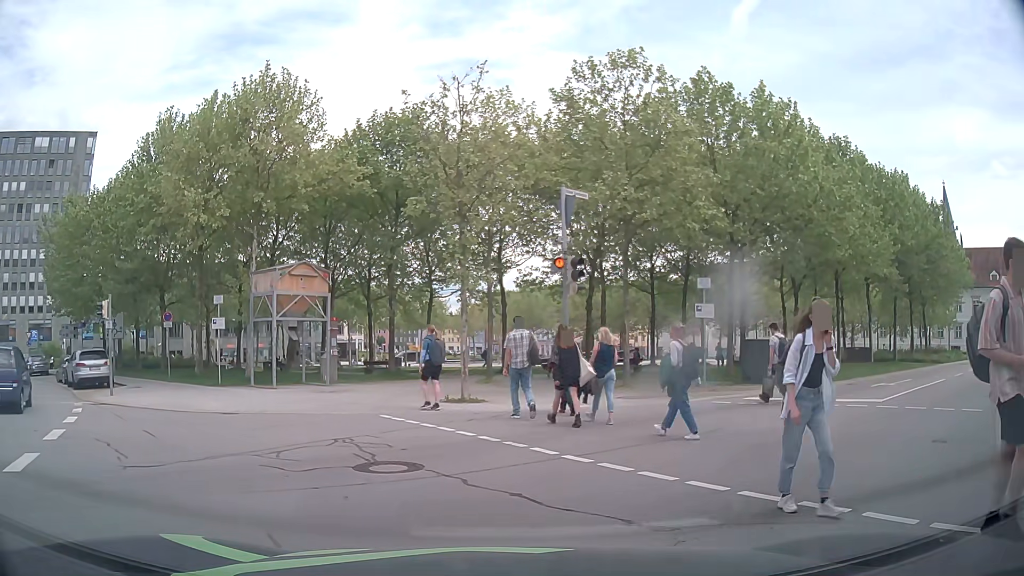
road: tertiary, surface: asphalt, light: Day
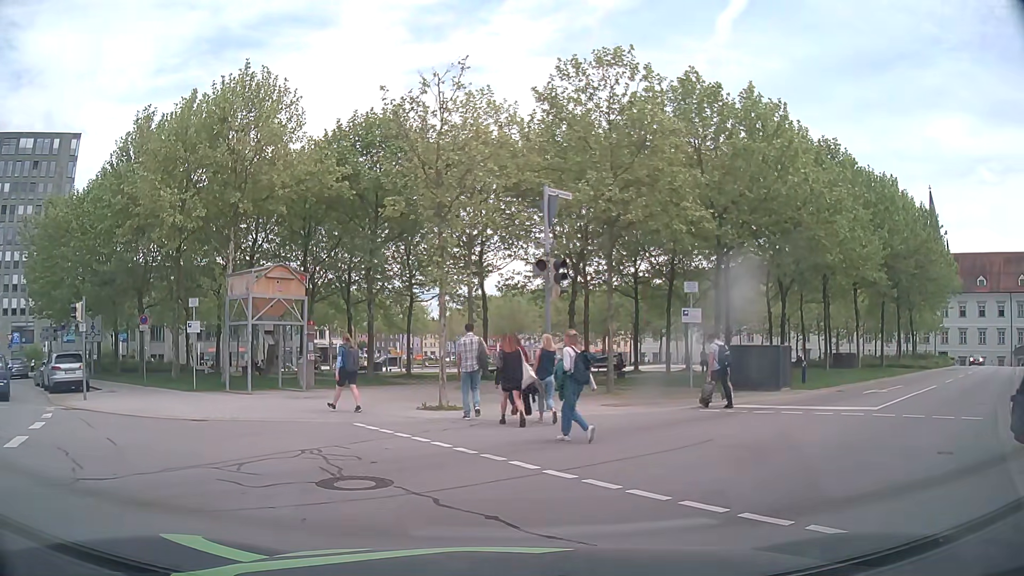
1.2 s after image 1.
(0.0, +0.6) m; 0°
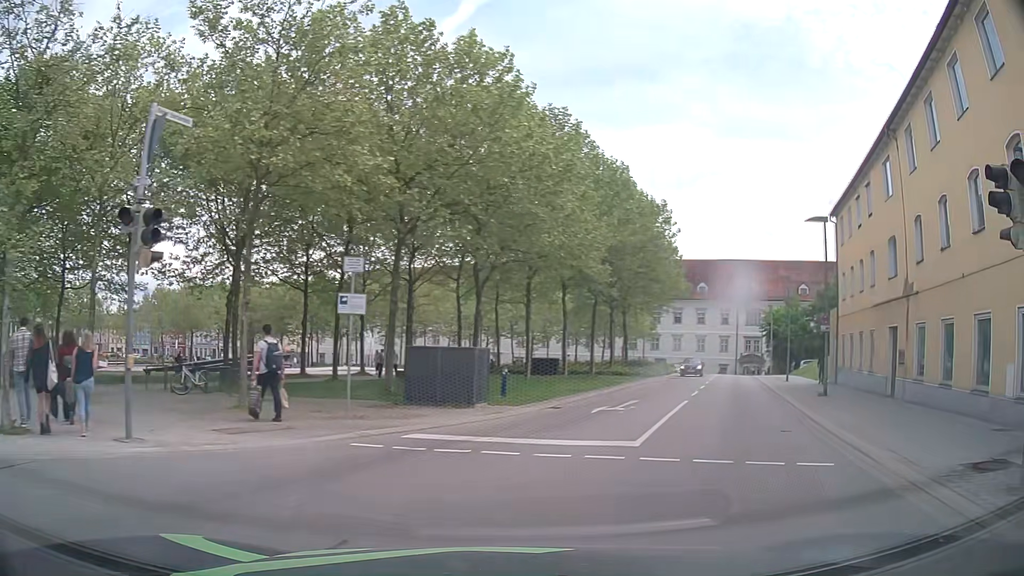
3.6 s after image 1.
(+1.1, +5.5) m; +28°
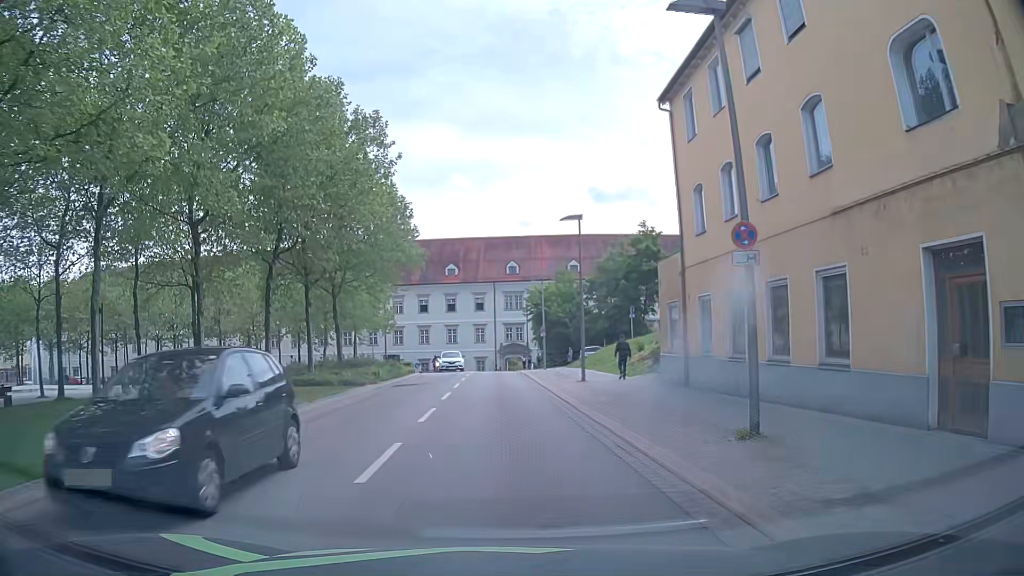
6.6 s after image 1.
(+4.9, +16.0) m; +20°
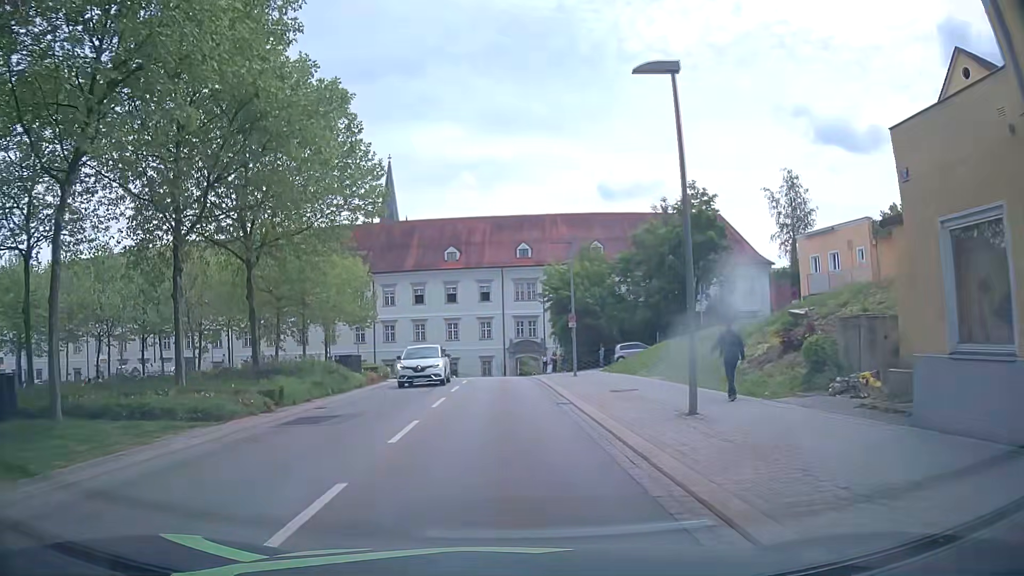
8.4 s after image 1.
(0.0, +15.4) m; 0°
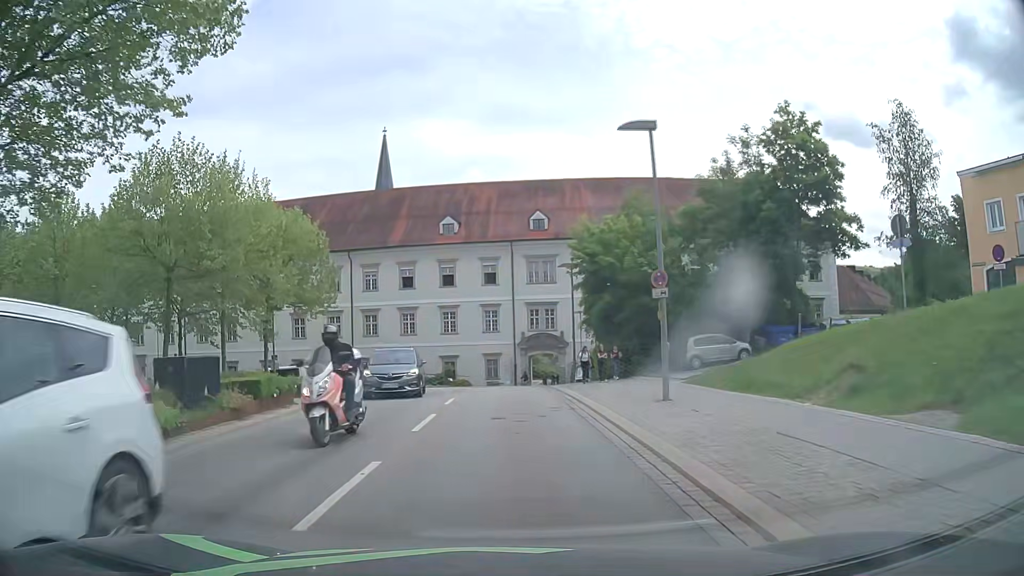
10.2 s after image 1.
(-0.4, +16.9) m; -2°
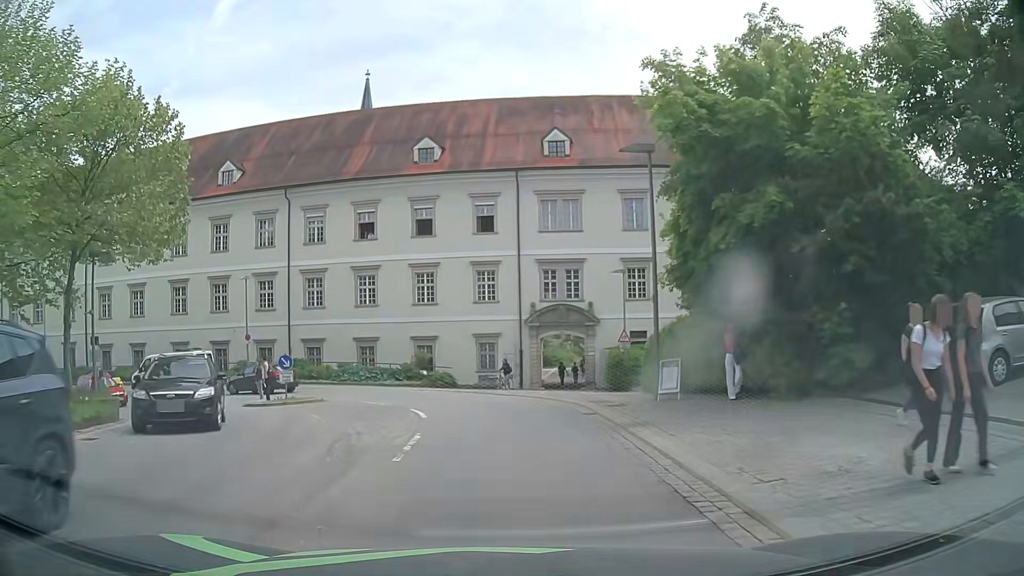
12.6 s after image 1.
(+0.2, +20.5) m; +1°
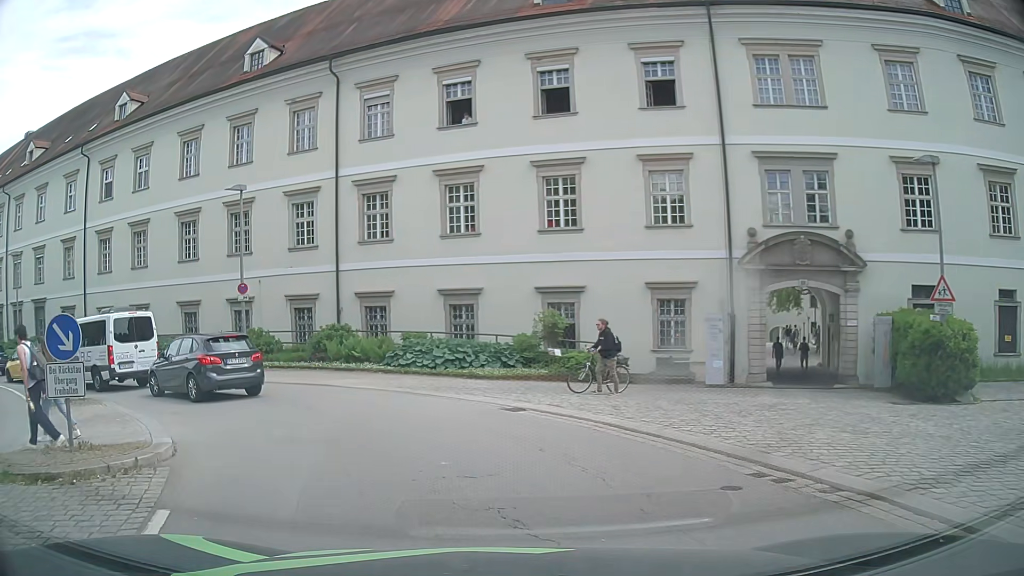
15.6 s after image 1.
(-0.9, +19.0) m; -13°
(-2, +10) (-8, +18) (-17, +22) (-26, +26) (-35, +30) (-45, +33) (-54, +37) (-64, +40) (-73, +43) (-82, +49) m
